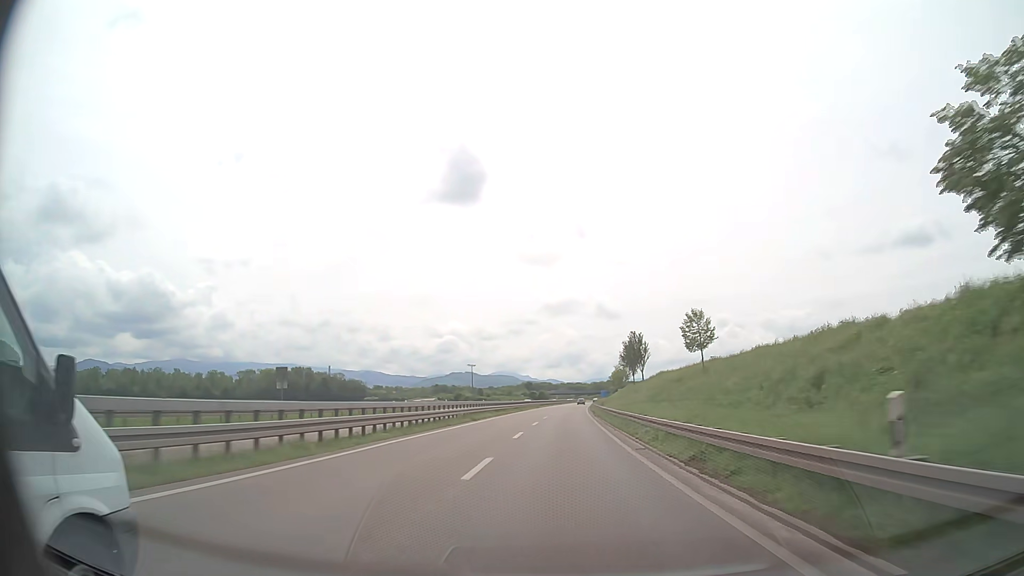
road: trunk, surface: asphalt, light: Day
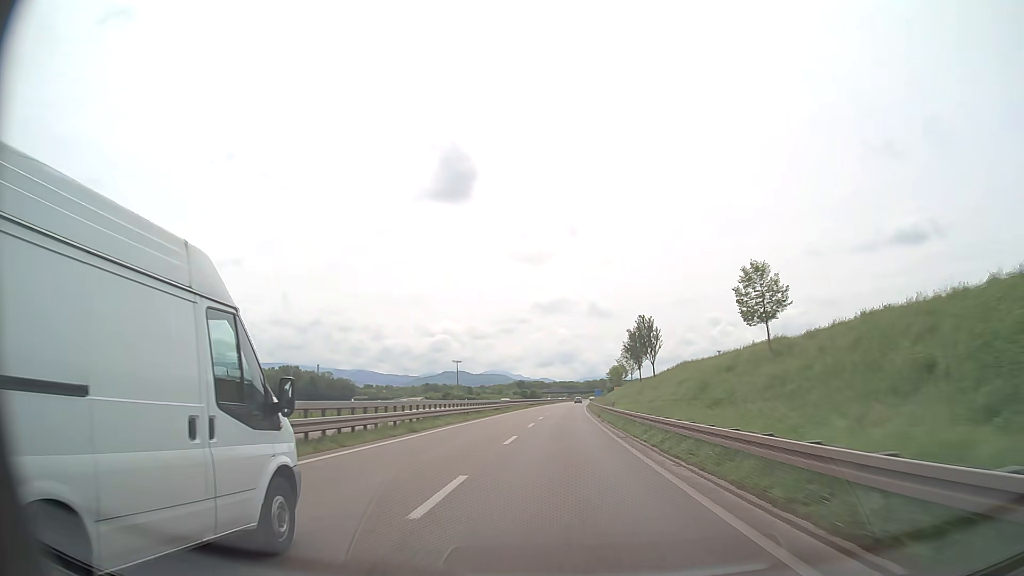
(+0.1, +15.6) m; +1°
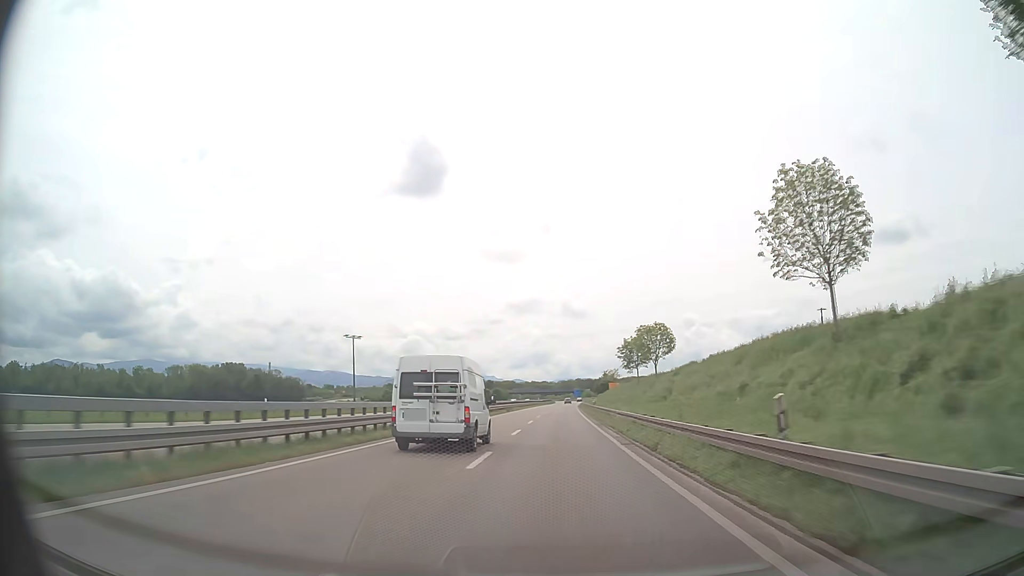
(+2.0, +78.3) m; +2°
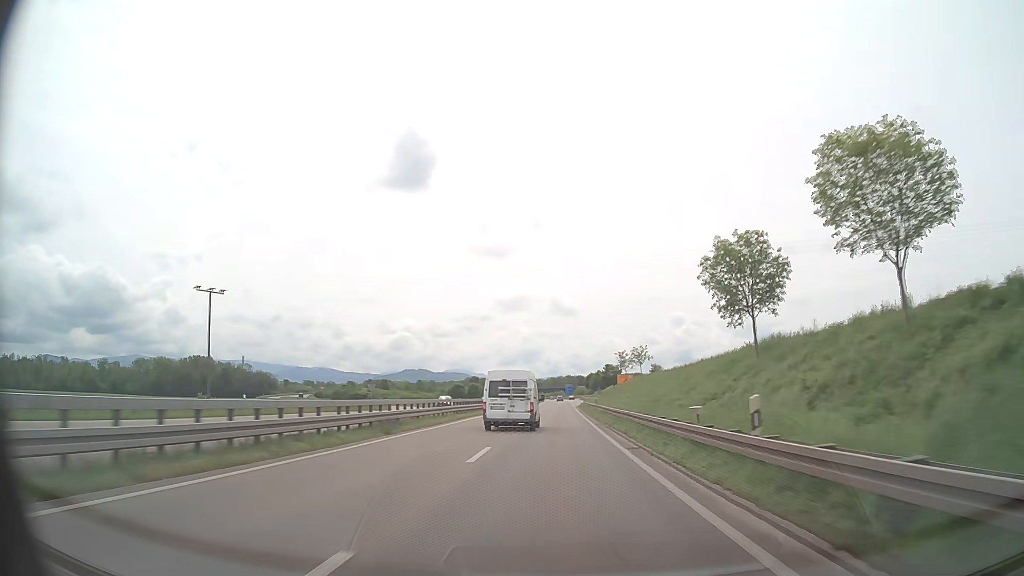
(+0.5, +47.0) m; +1°
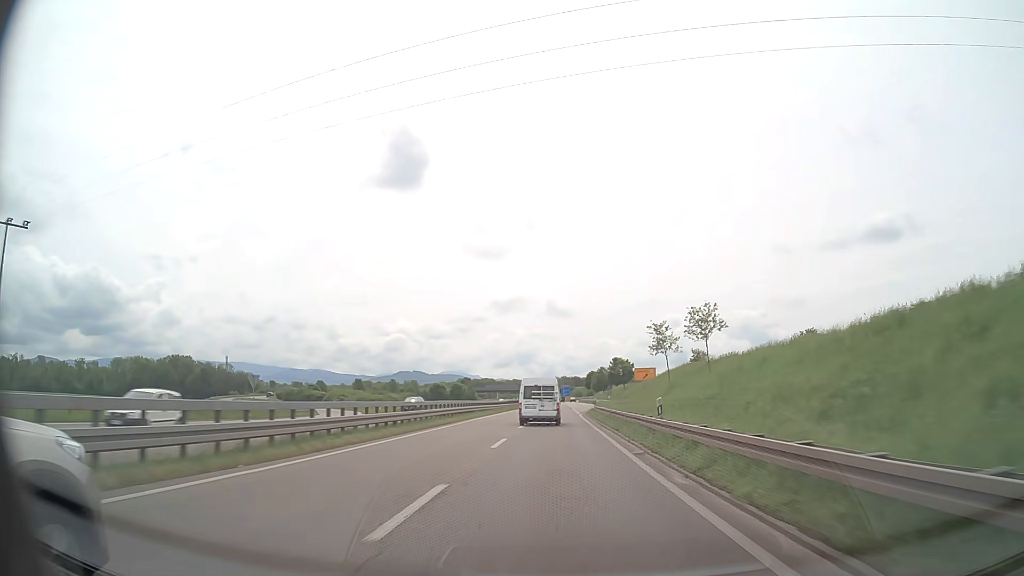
(+0.1, +31.3) m; 0°
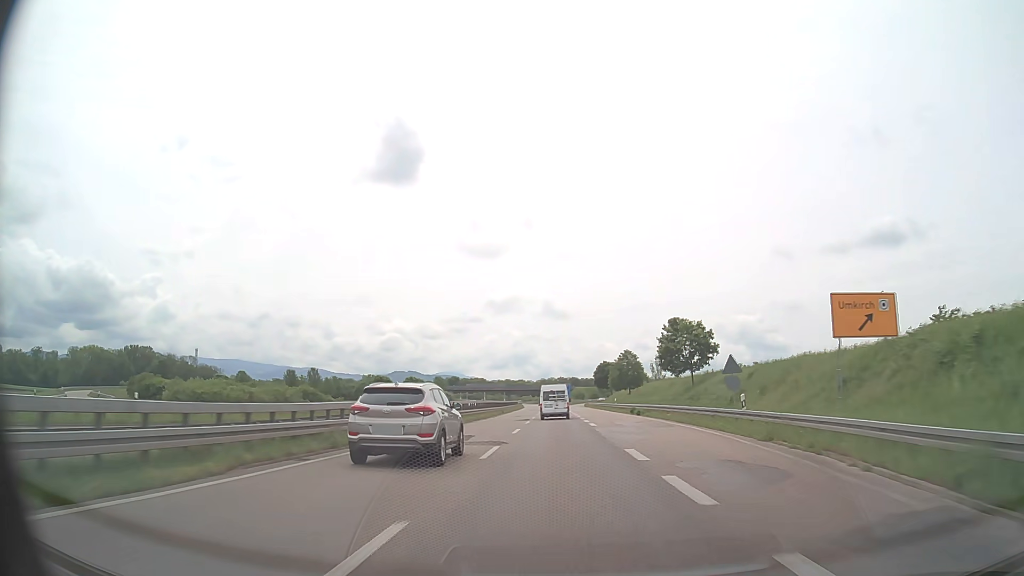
(+0.2, +62.8) m; 0°
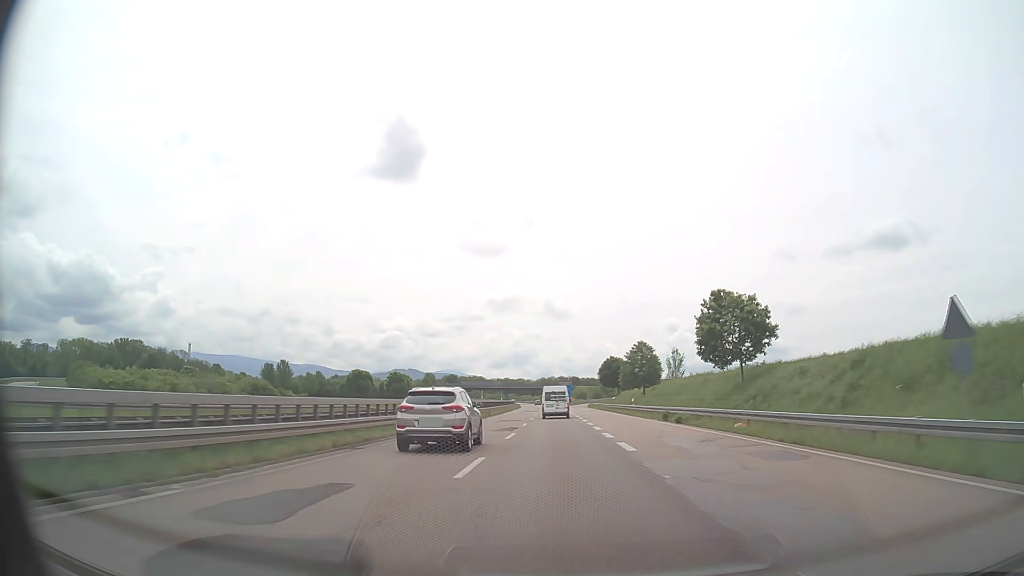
(0.0, +15.7) m; 0°
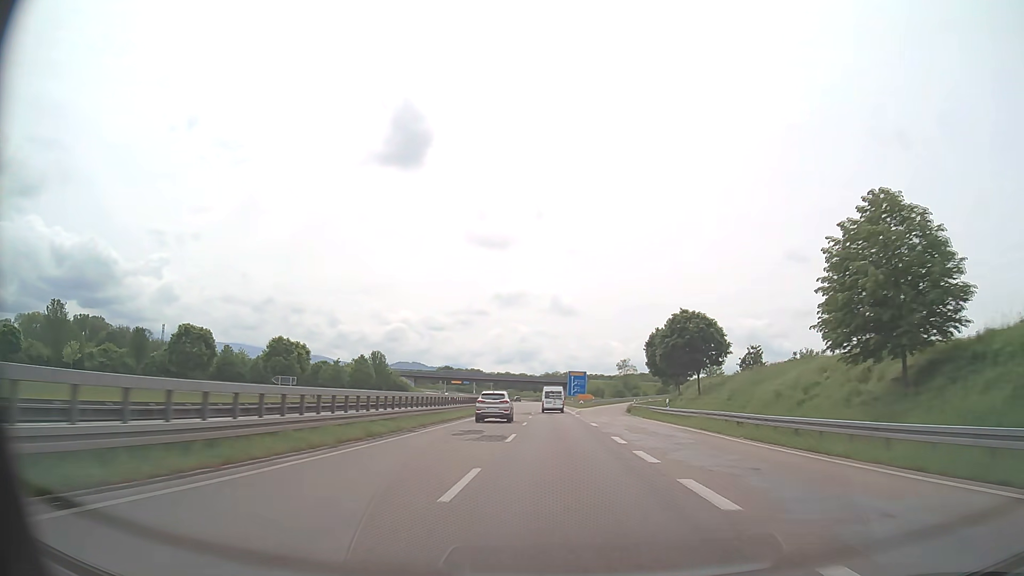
(-0.2, +62.7) m; 0°
(0, +10) (0, +20) (0, +30) (0, +40) (0, +50) (0, +60) (-1, +70) (-1, +80) (-1, +90) (-2, +100) m
